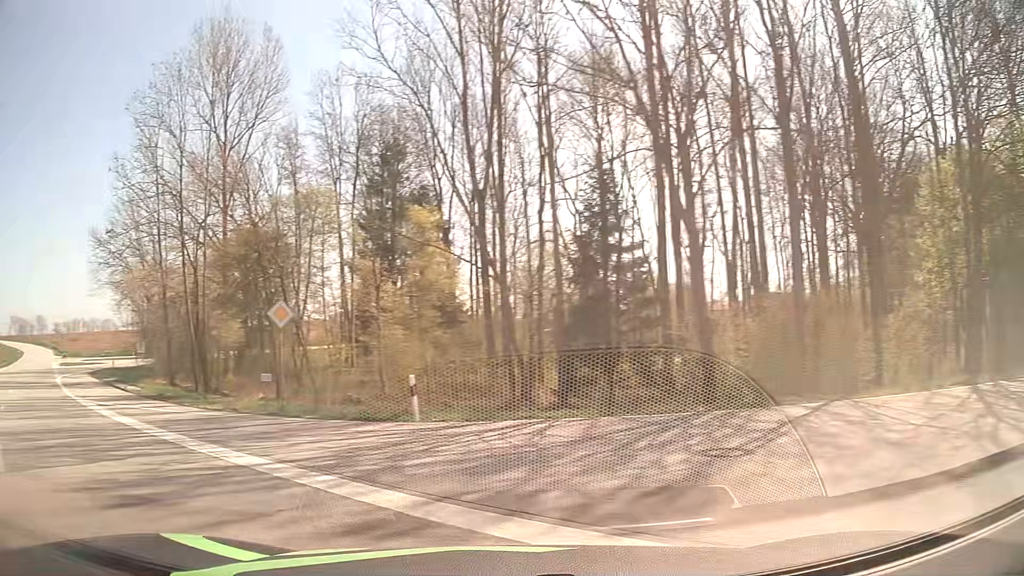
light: Day
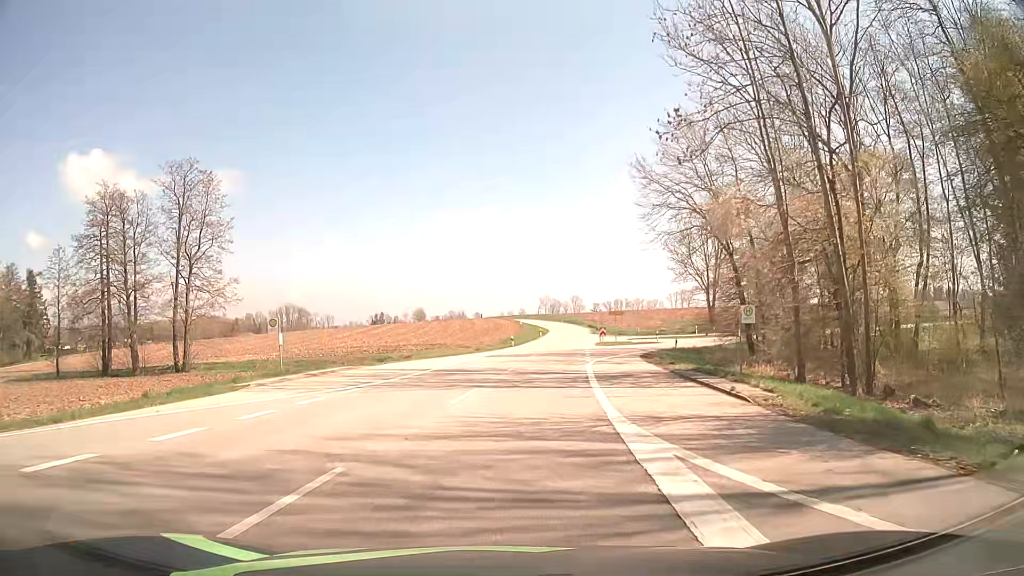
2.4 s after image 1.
(-10.5, +14.6) m; -50°
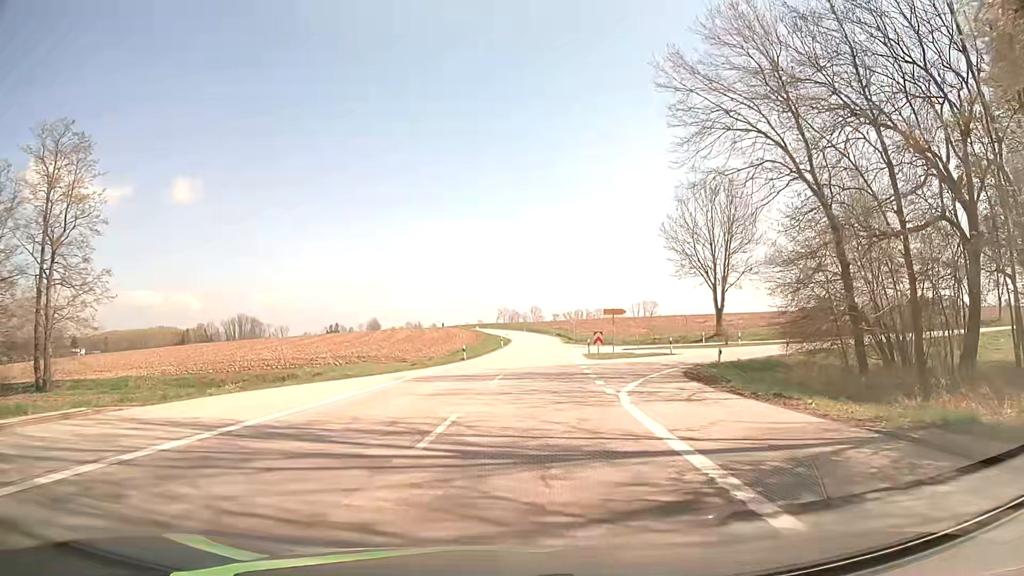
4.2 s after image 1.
(+0.5, +18.7) m; +4°
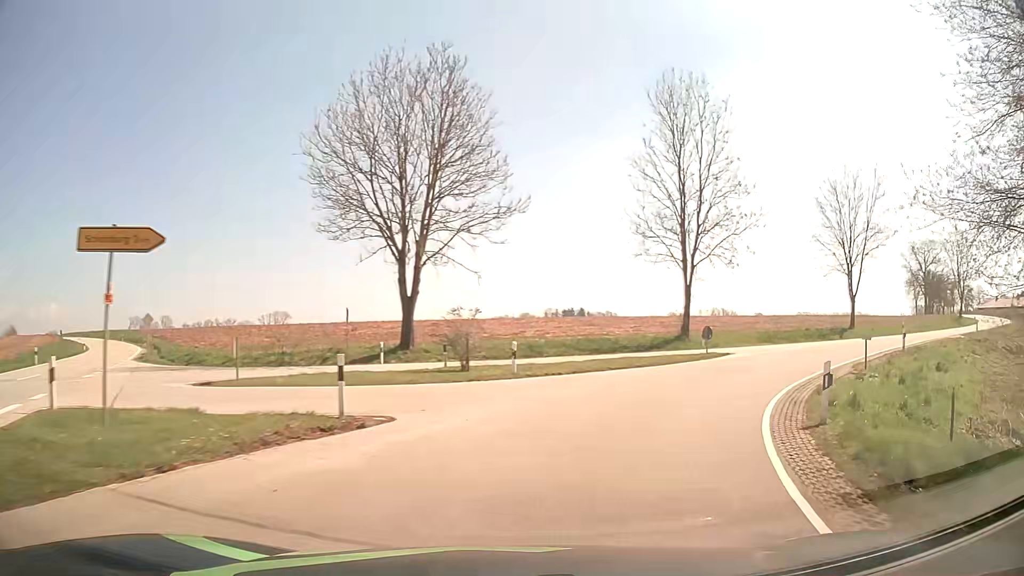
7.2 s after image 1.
(+6.1, +31.6) m; +31°
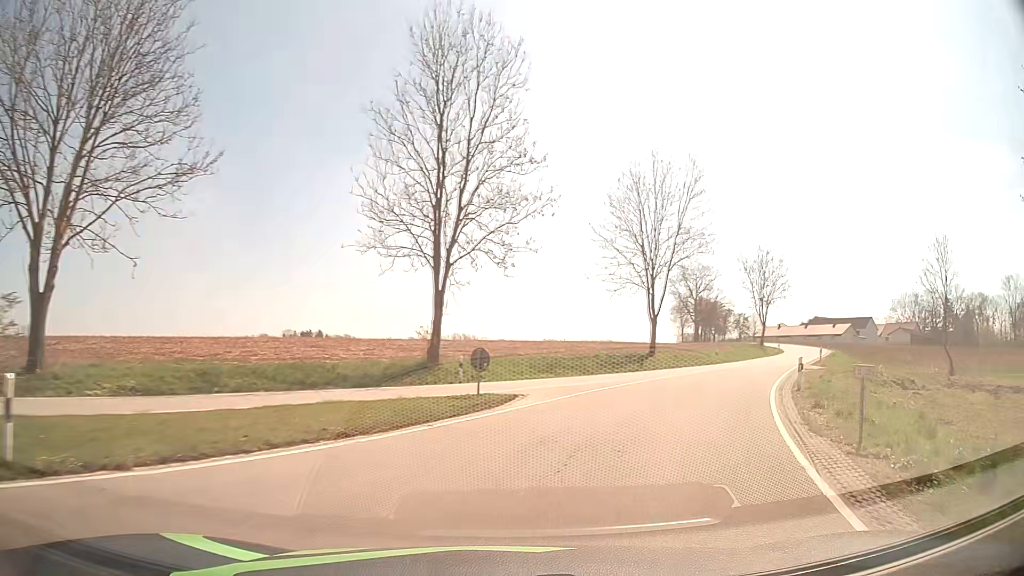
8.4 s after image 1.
(+2.3, +12.5) m; +22°
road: tertiary
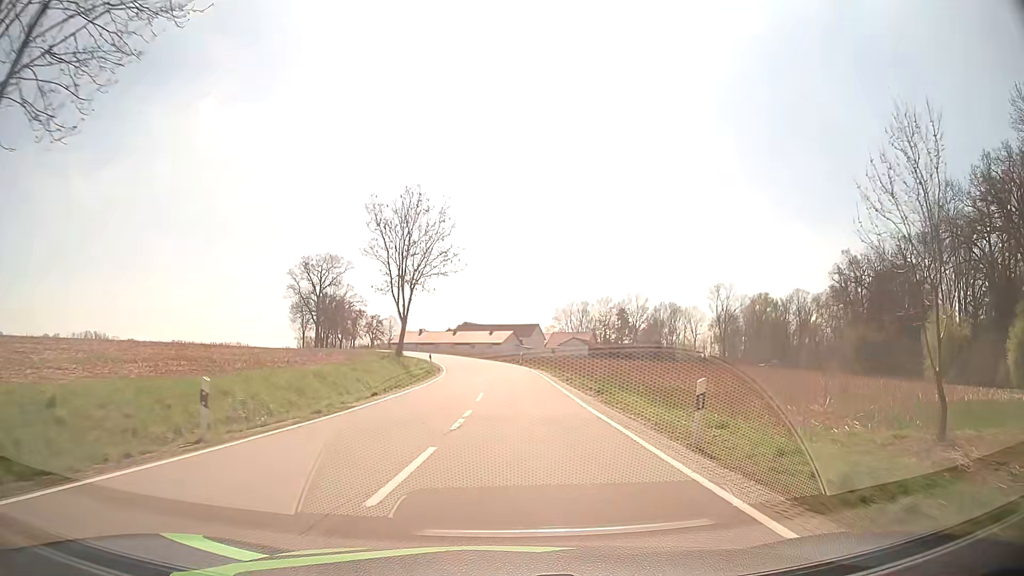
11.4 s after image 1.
(+13.1, +35.2) m; +31°
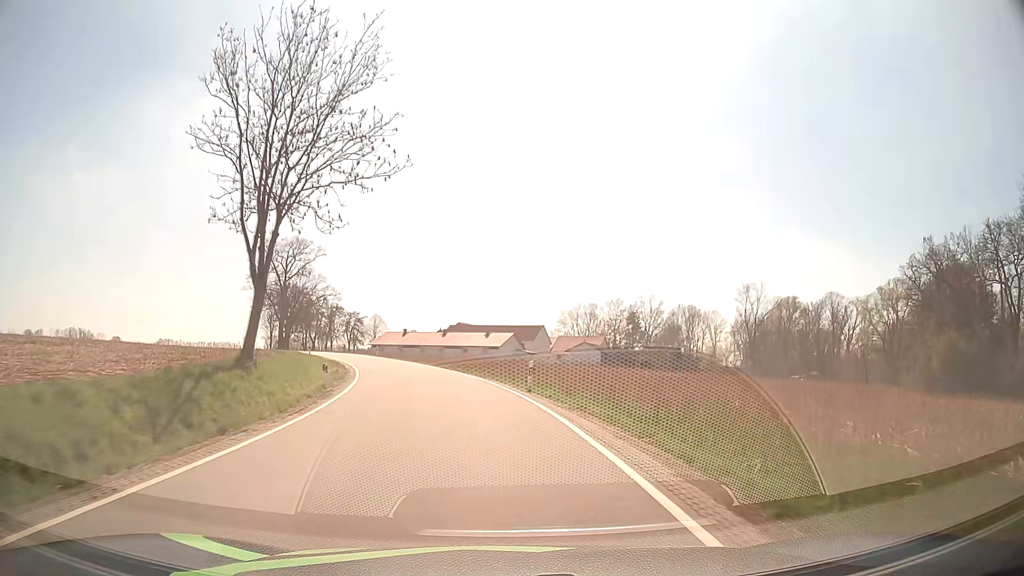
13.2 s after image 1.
(+0.2, +28.7) m; 0°
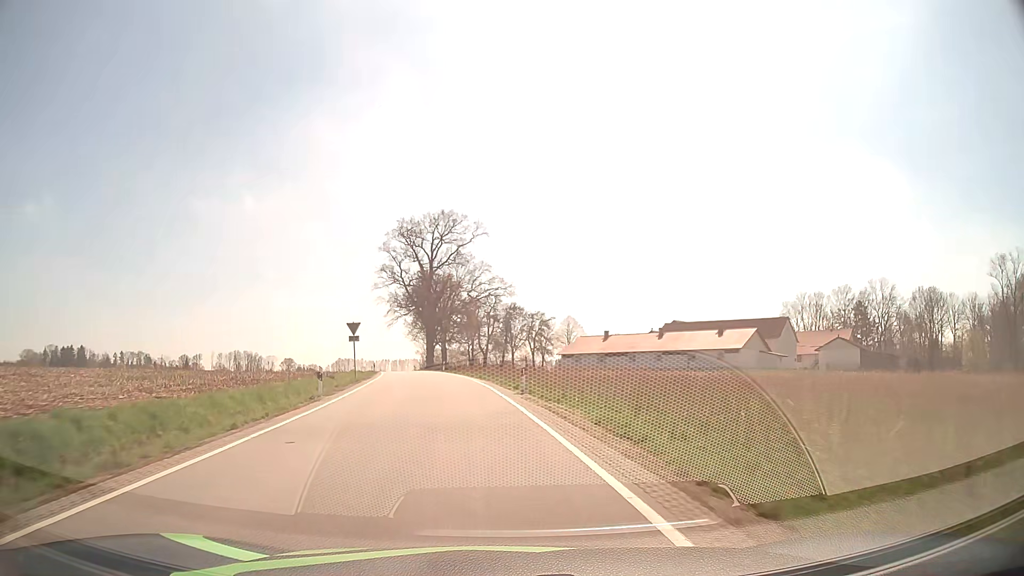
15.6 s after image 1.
(-5.8, +42.4) m; -17°
(0, +10) (-1, +20) (-3, +30) (-4, +40) (-6, +50) (-7, +59) (-9, +69) (-11, +79) (-13, +89) (-16, +99) m
